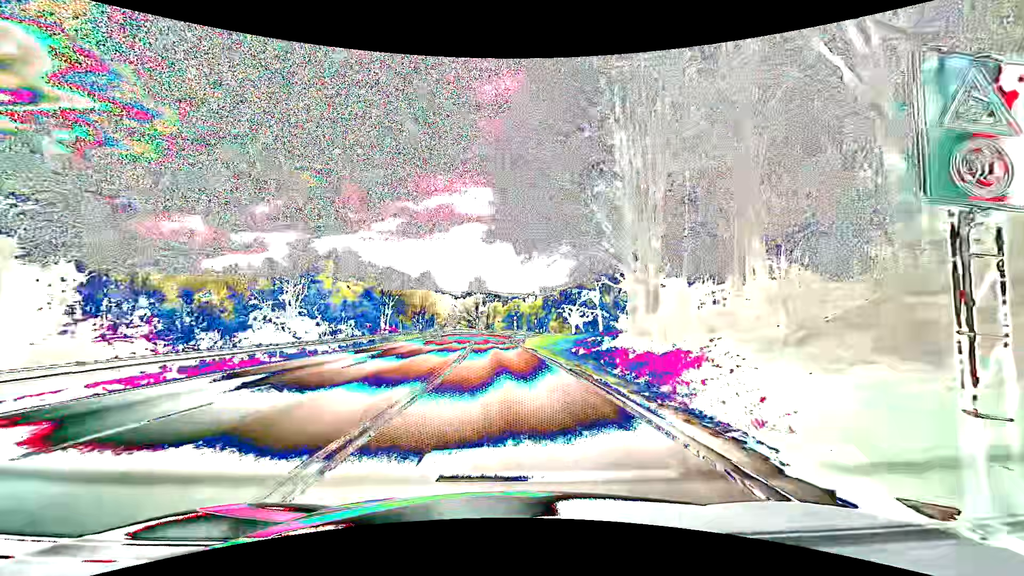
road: primary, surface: asphalt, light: Day
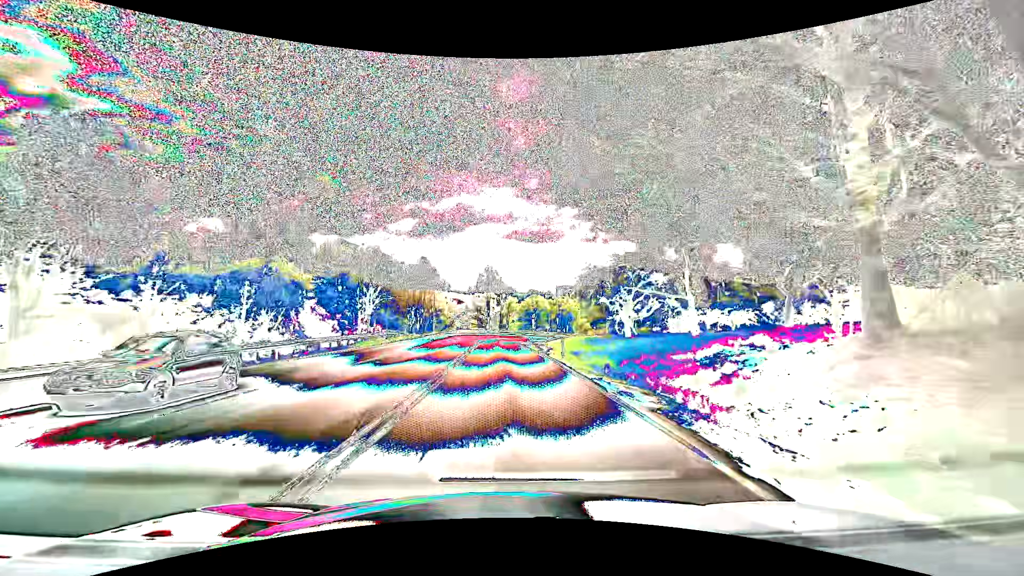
(-0.4, +23.0) m; -1°
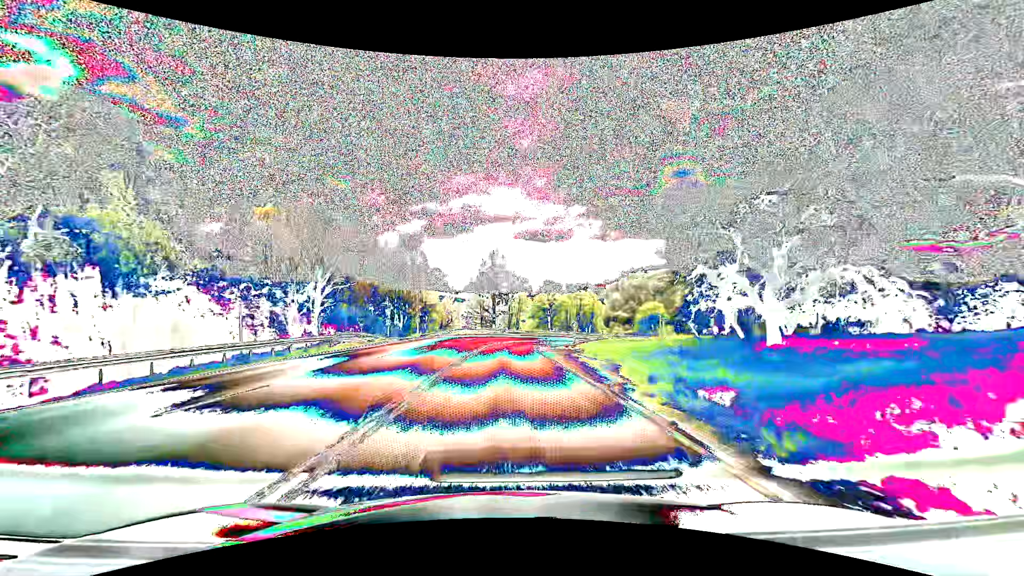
(-0.5, +23.0) m; -2°
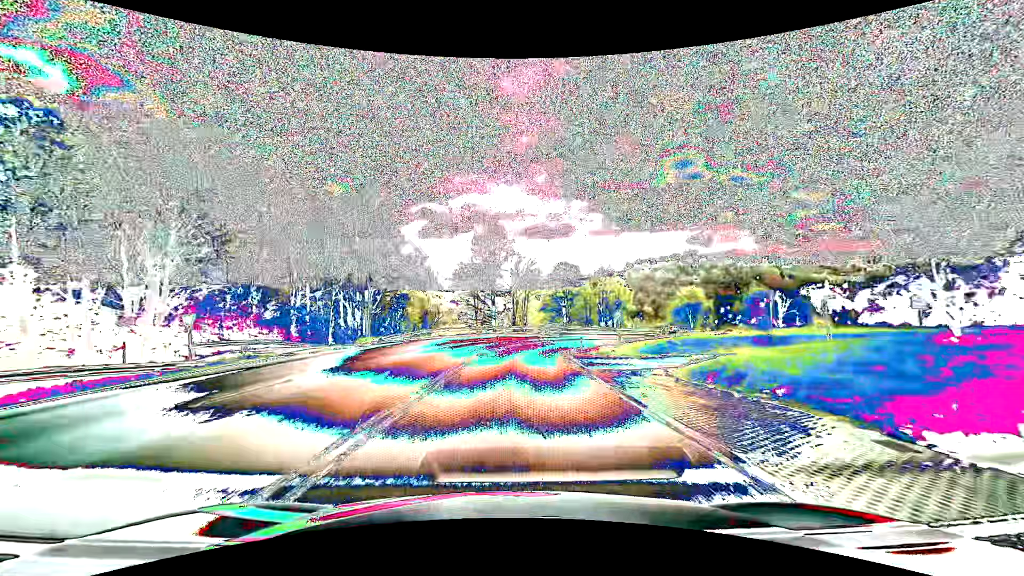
(-0.1, +23.0) m; -1°
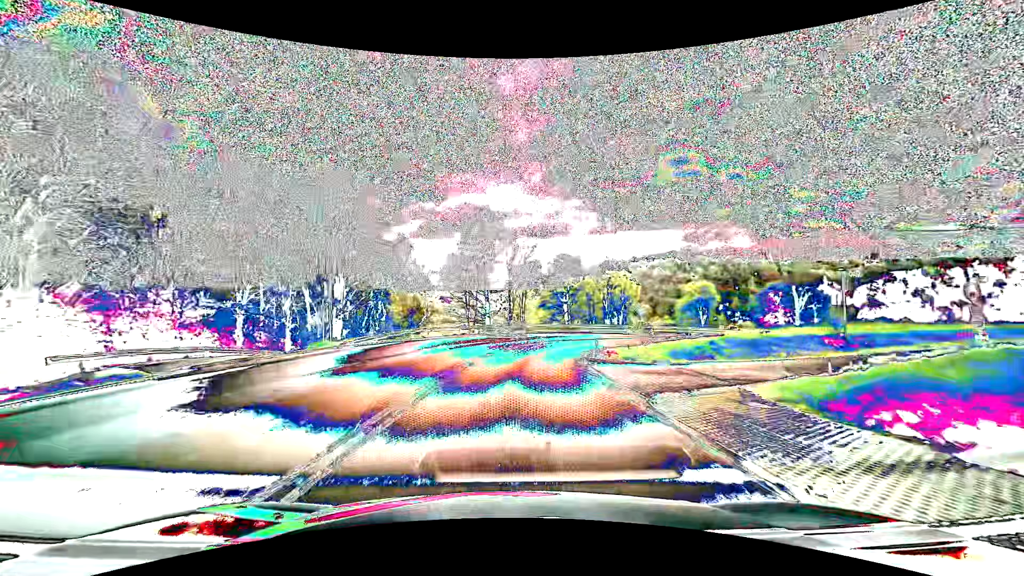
(+0.1, +7.7) m; +1°
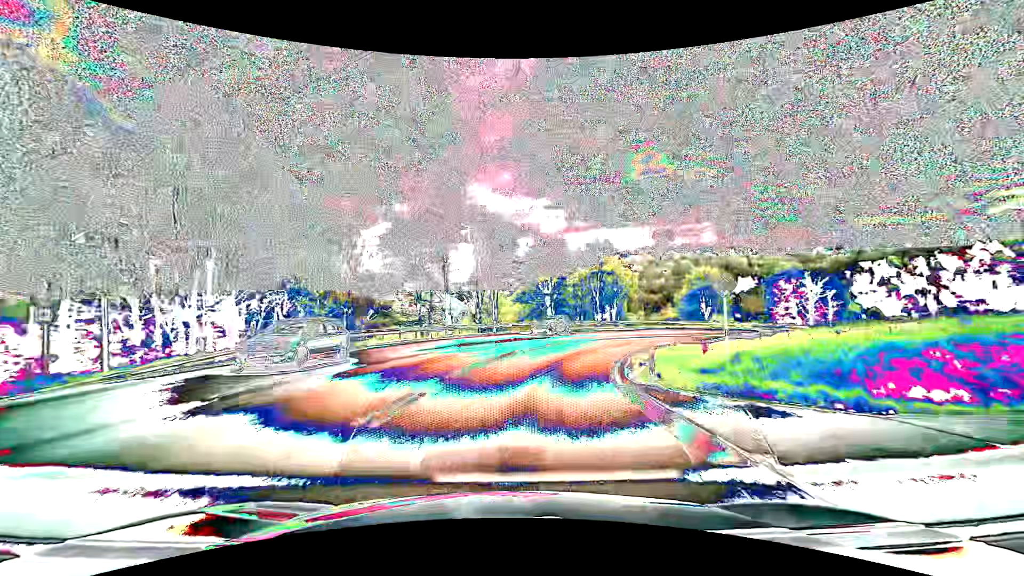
(+0.3, +15.4) m; +3°
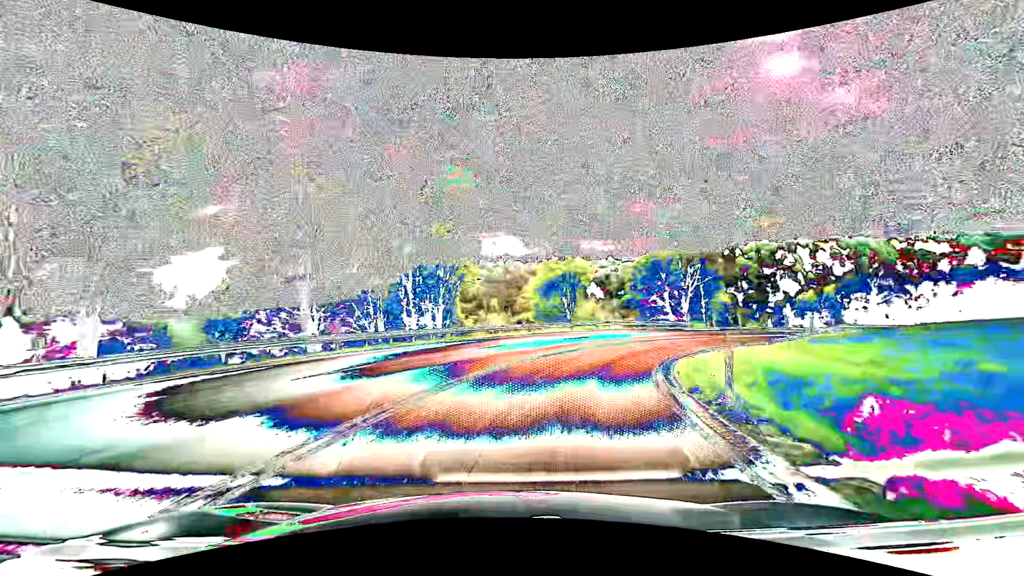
(+4.7, +29.9) m; +21°
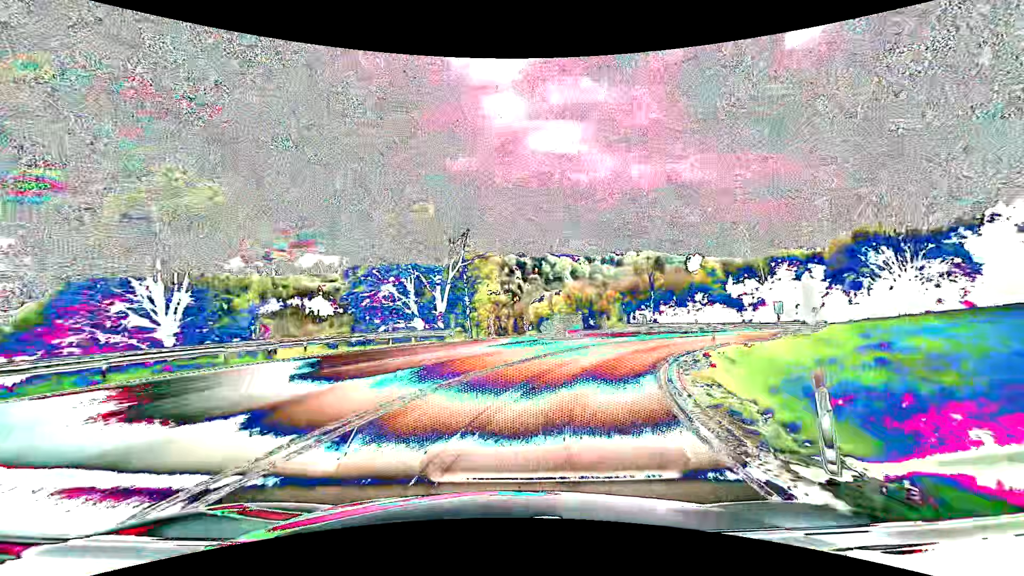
(+7.6, +28.9) m; +30°
(+1, +10) (+3, +20) (+7, +29) (+12, +37) (+19, +45) (+26, +52) (+34, +58) (+41, +65) (+49, +71) (+57, +78) m
